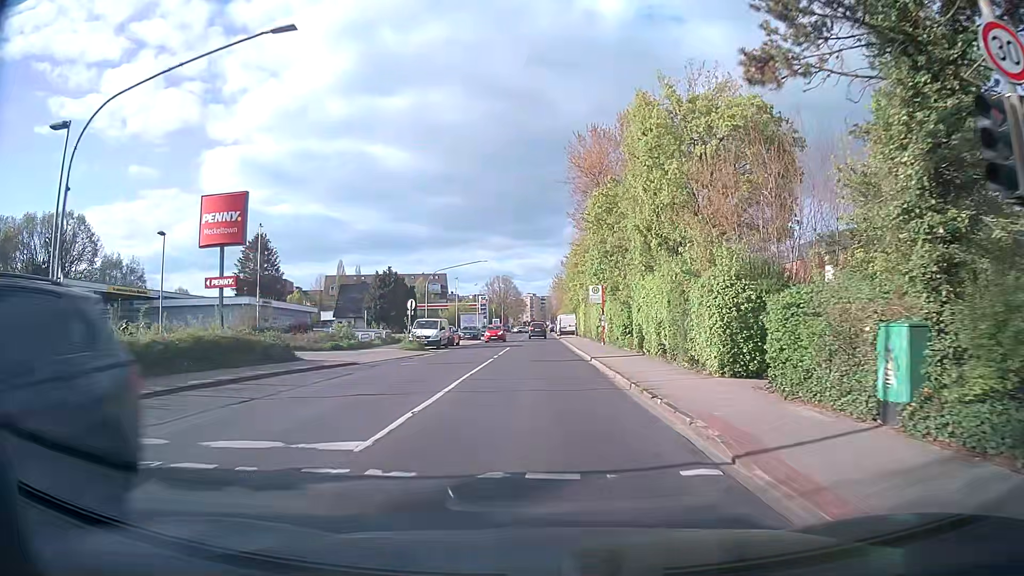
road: secondary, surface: asphalt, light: Day
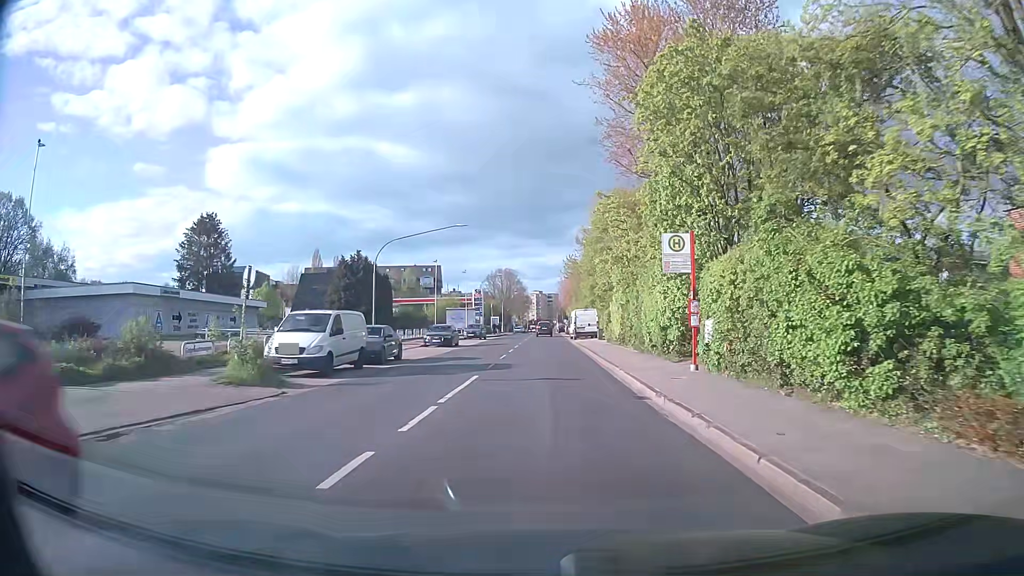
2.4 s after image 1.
(0.0, +22.7) m; -1°
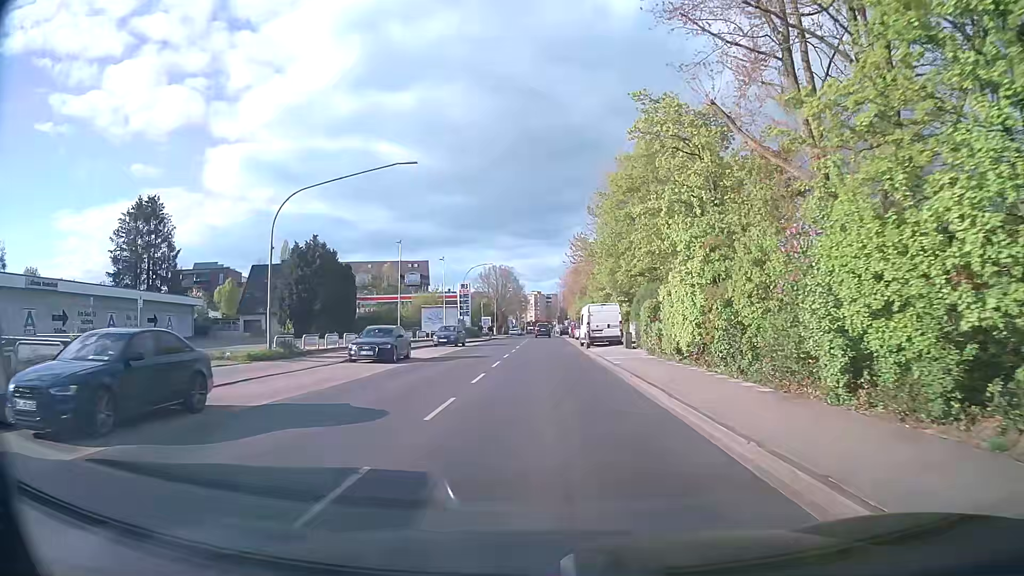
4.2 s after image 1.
(+0.2, +16.9) m; +1°
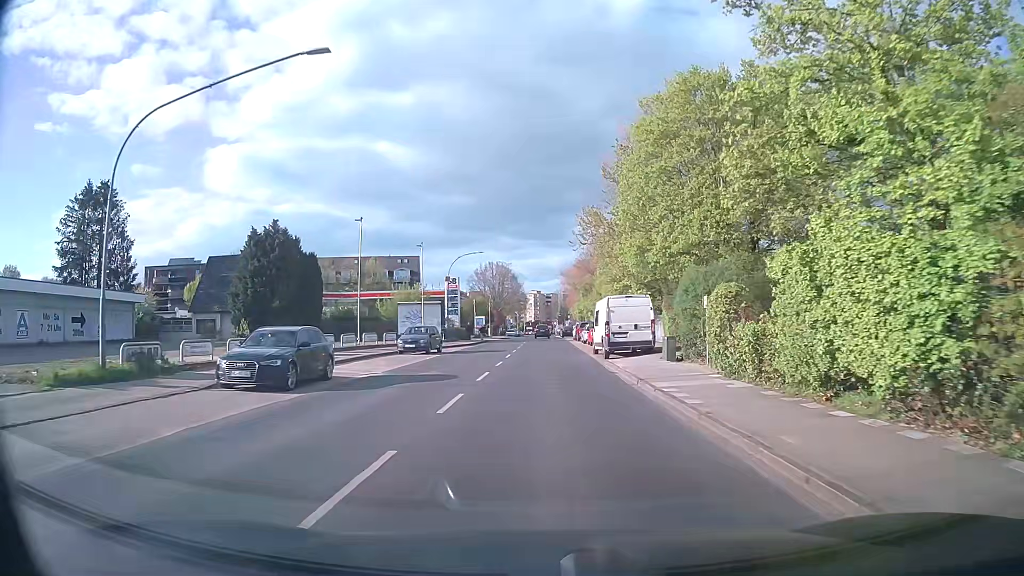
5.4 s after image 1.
(0.0, +11.2) m; +1°
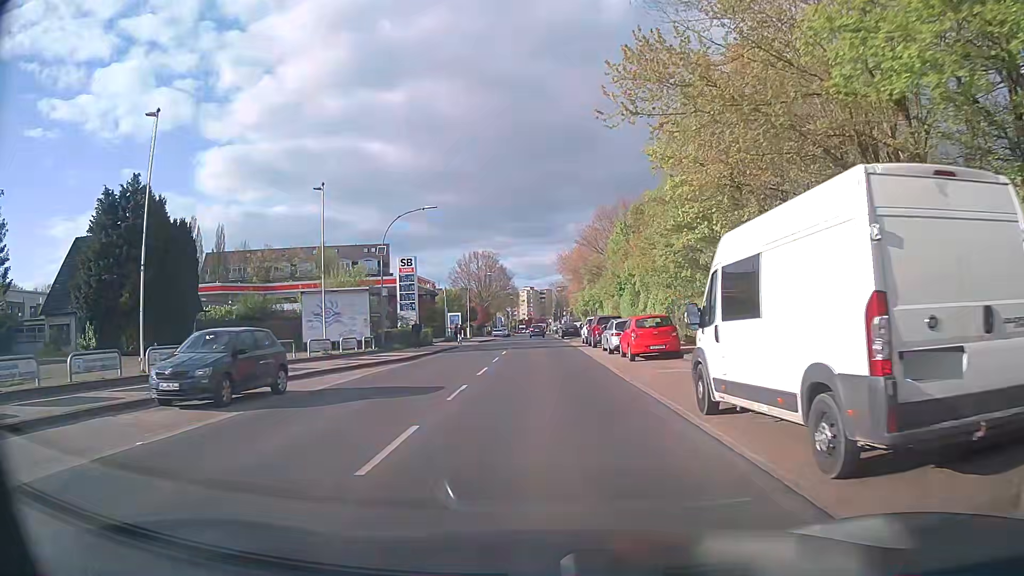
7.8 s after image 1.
(-0.2, +22.4) m; 0°
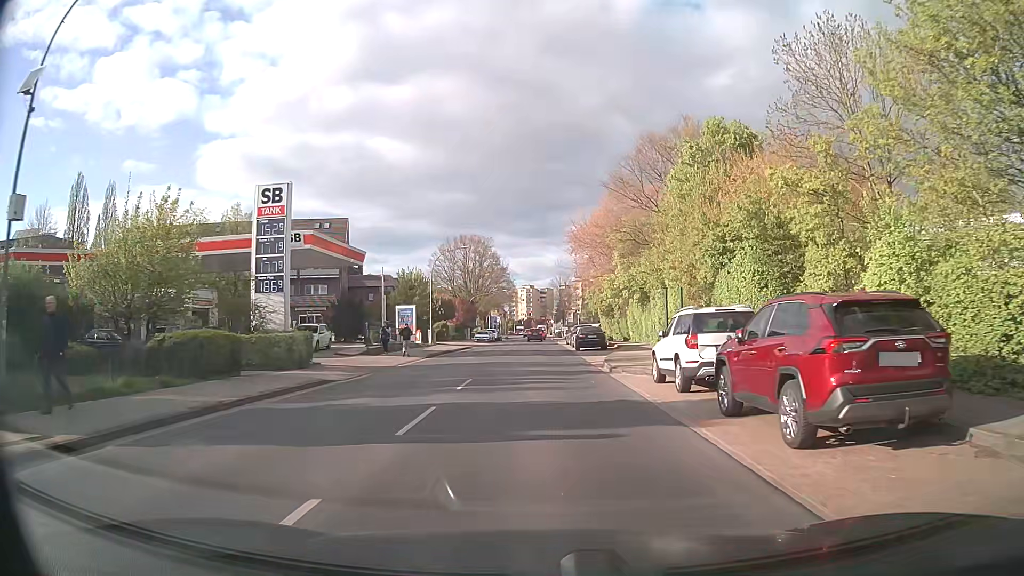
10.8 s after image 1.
(-0.1, +28.0) m; 0°
(0, +10) (0, +20) (0, +30) (0, +40) (0, +50) (0, +60) (0, +70) (0, +80) (0, +90) (0, +100) m
